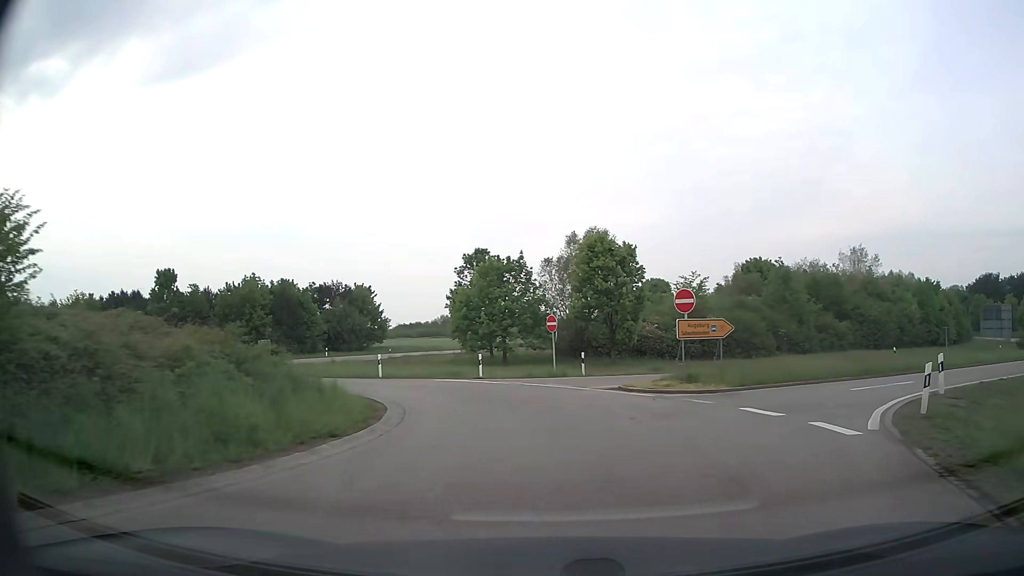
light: Day
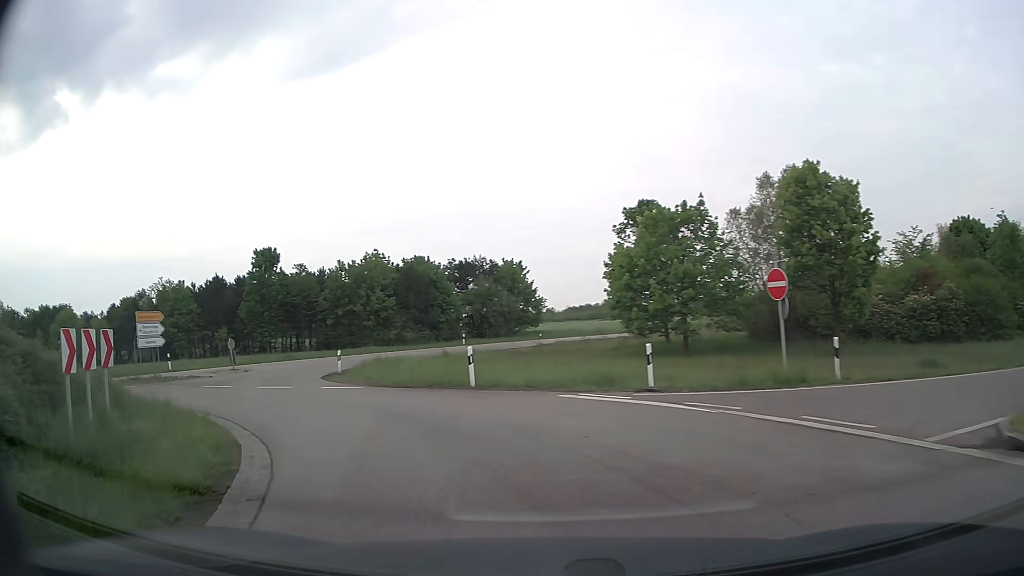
(-0.8, +13.8) m; -15°
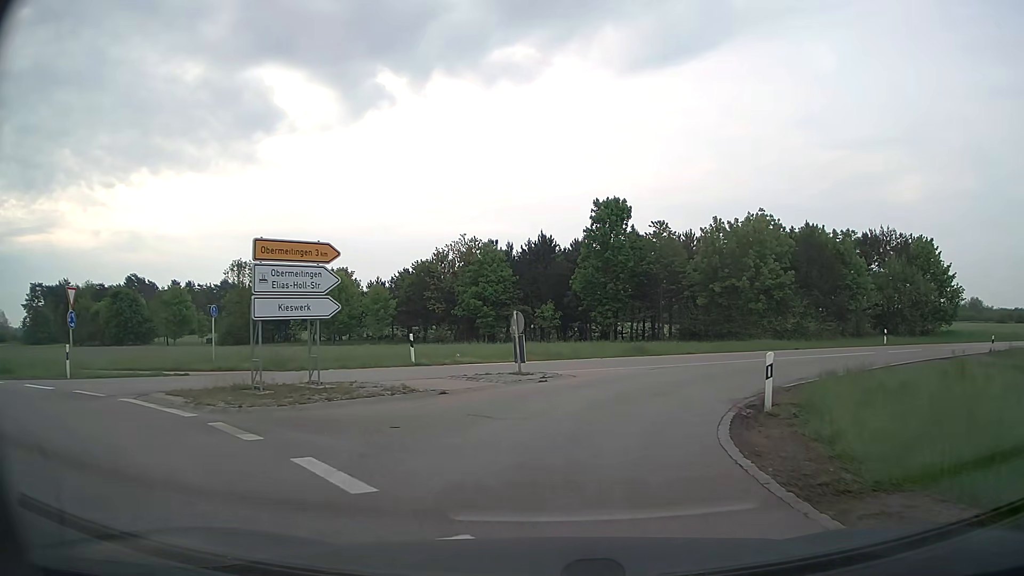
(-6.1, +17.8) m; -30°
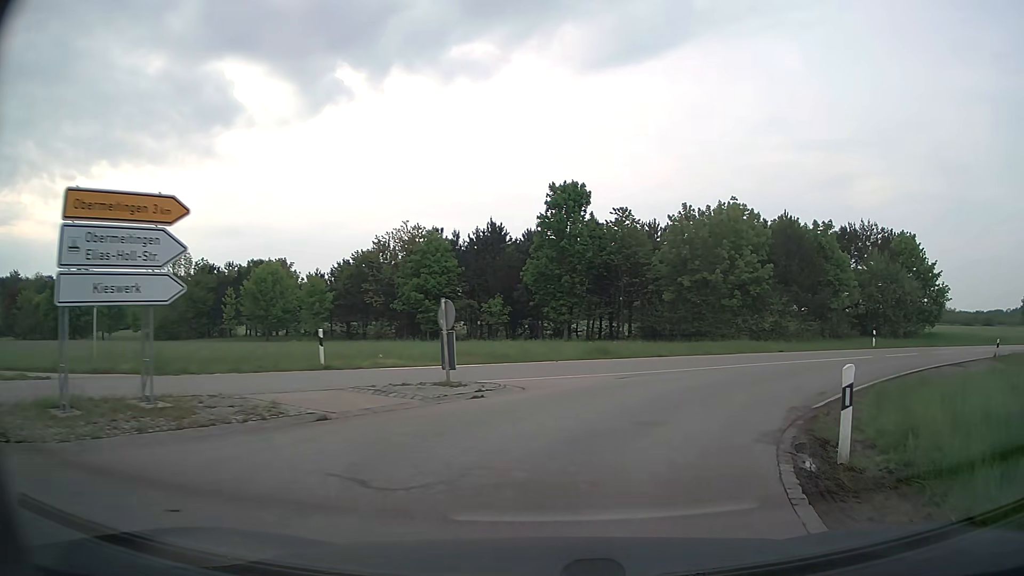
(+0.1, +4.9) m; +5°
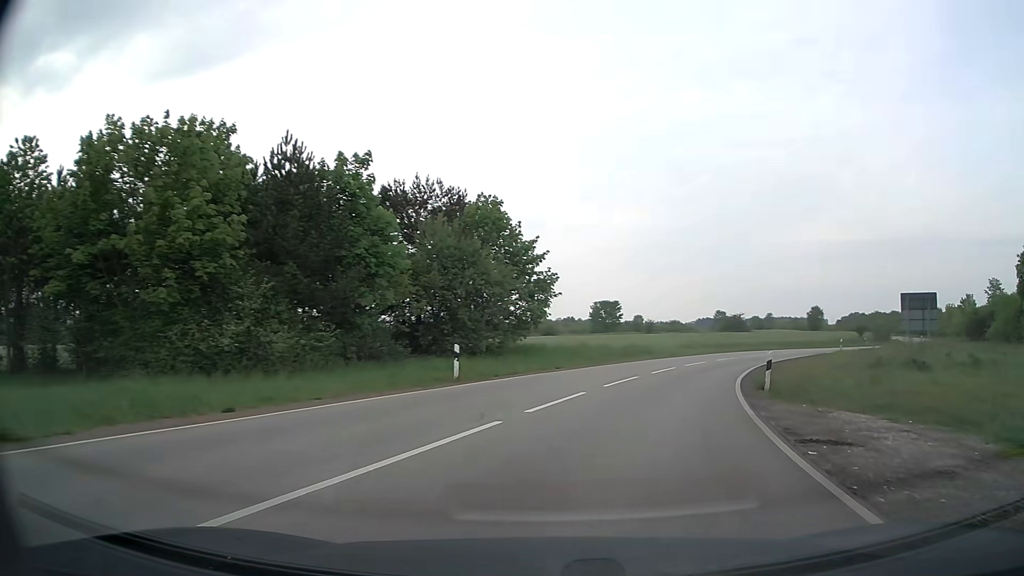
(+7.1, +19.7) m; +40°
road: secondary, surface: asphalt
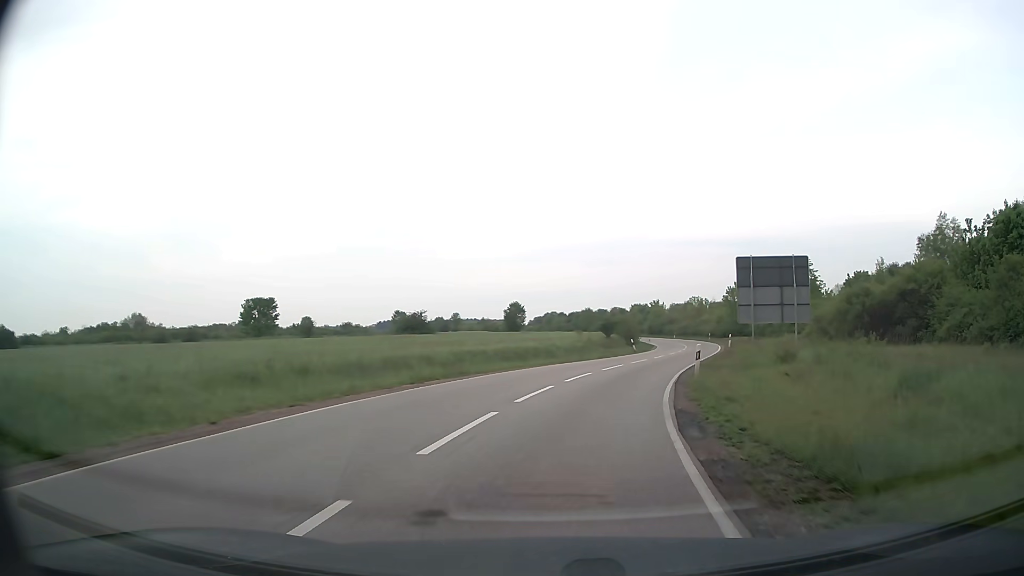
(+9.1, +33.0) m; +26°
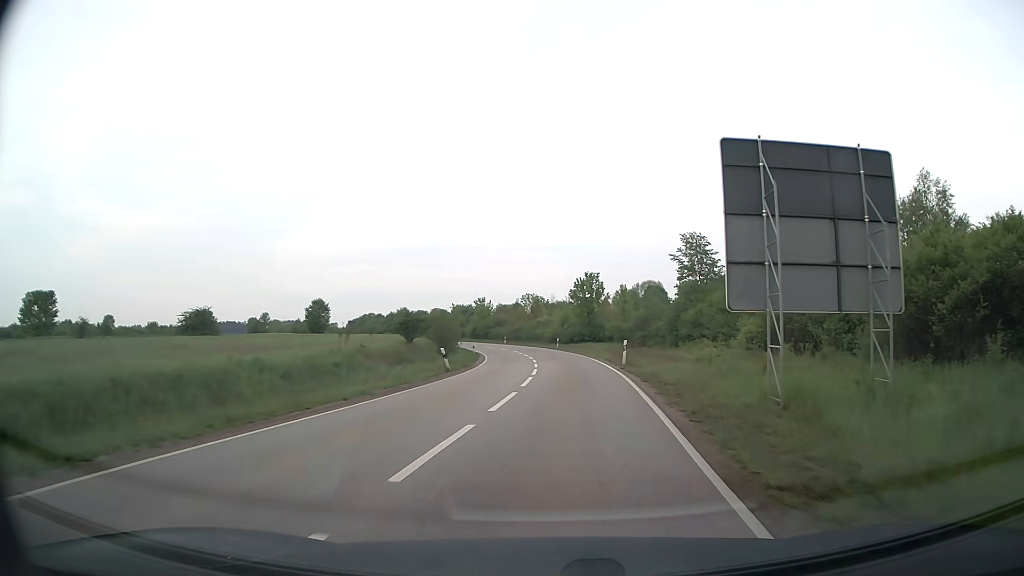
(+3.3, +24.3) m; +15°
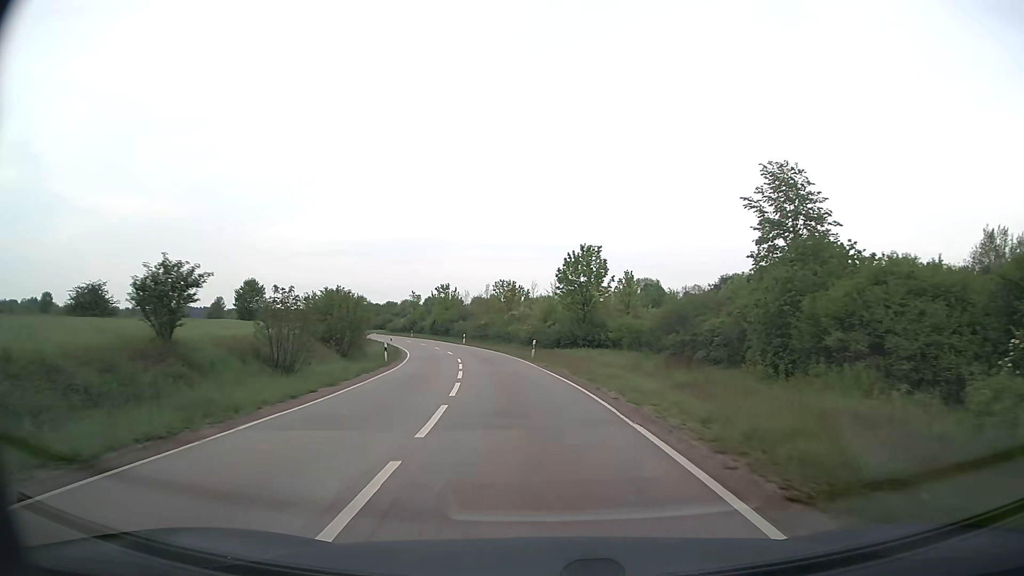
(+0.9, +27.2) m; +1°
(0, +10) (-1, +20) (-2, +30) (-3, +40) (-5, +50) (-8, +59) (-10, +69) (-13, +79) (-16, +88) (-20, +97) m
